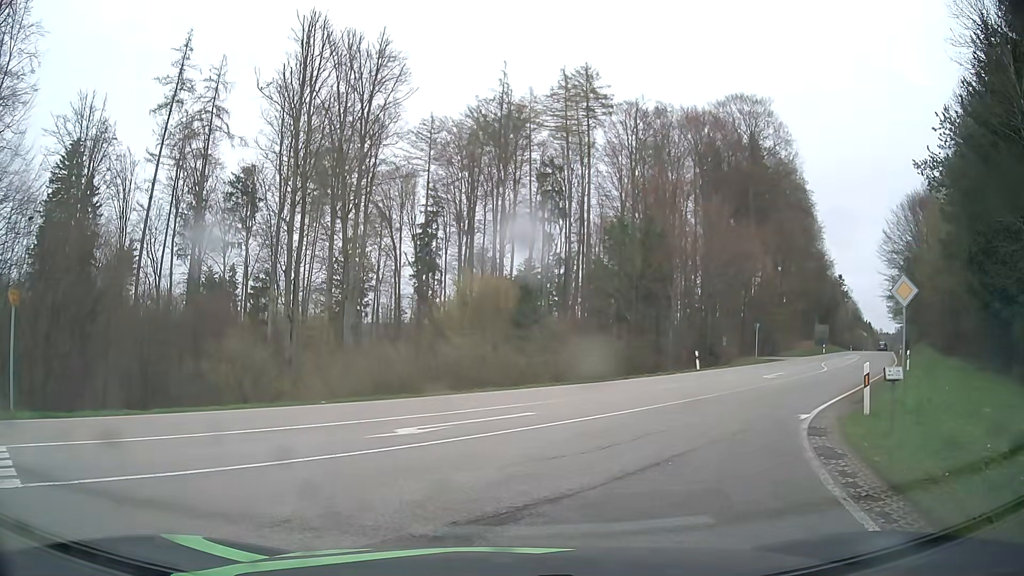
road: tertiary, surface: asphalt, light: Day
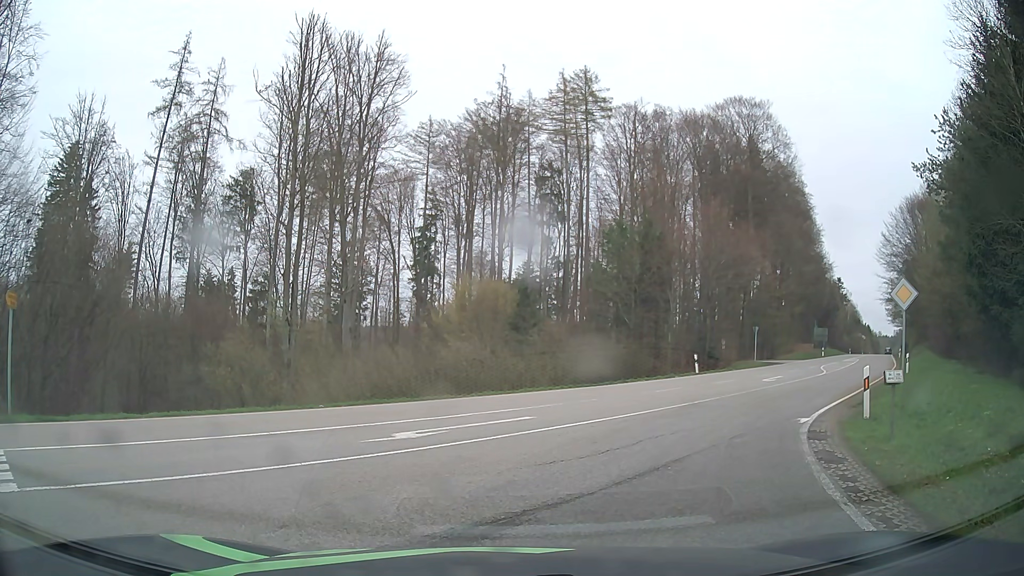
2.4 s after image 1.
(0.0, +0.2) m; 0°
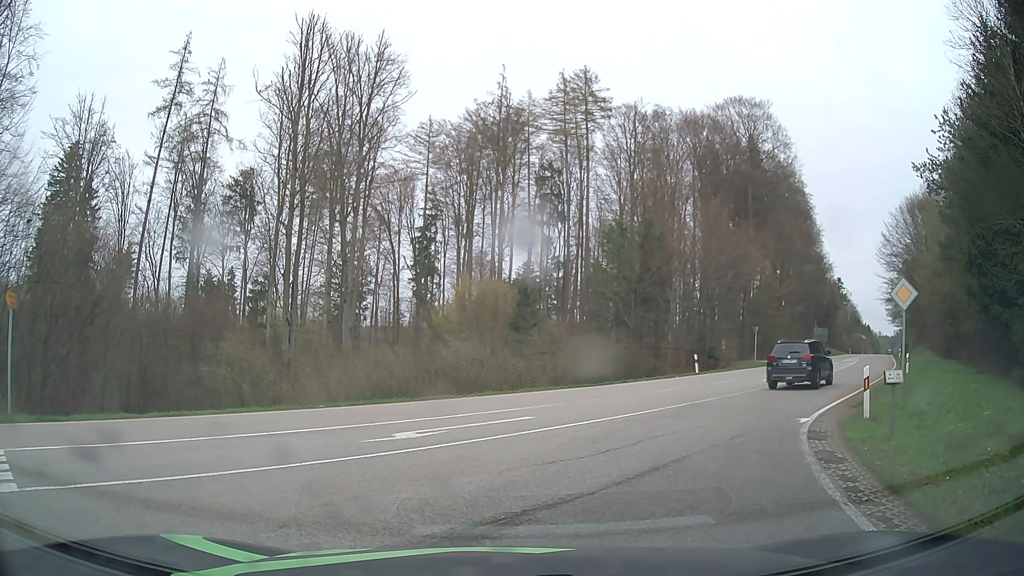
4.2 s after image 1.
(0.0, 0.0) m; 0°
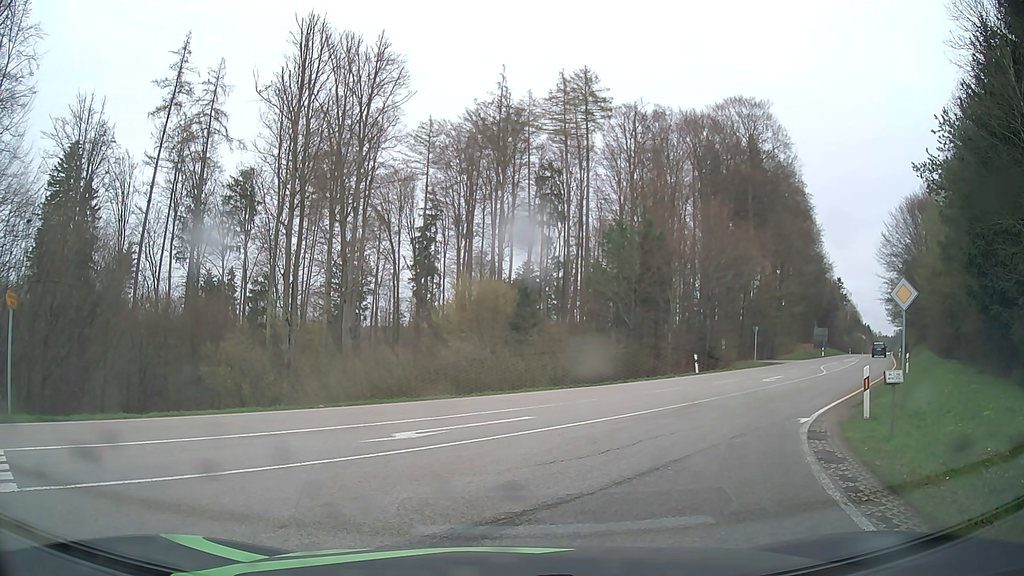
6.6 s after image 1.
(0.0, 0.0) m; 0°
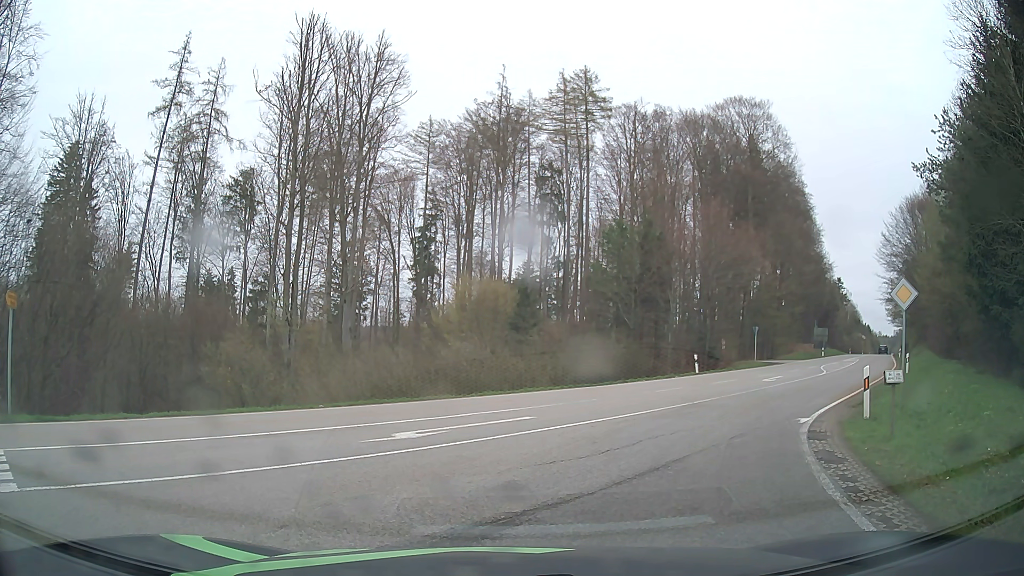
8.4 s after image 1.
(0.0, 0.0) m; 0°
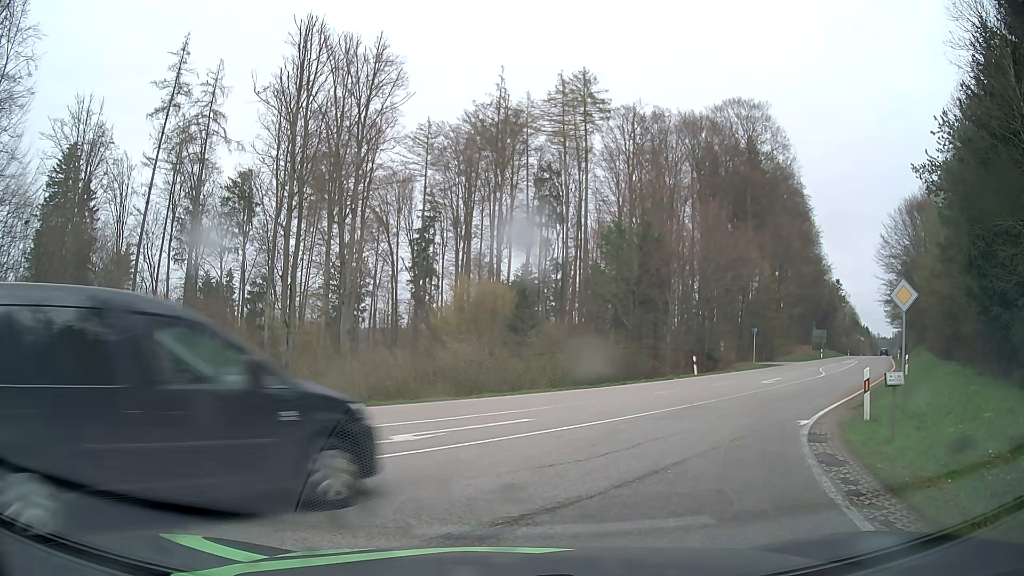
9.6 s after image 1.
(0.0, 0.0) m; 0°
